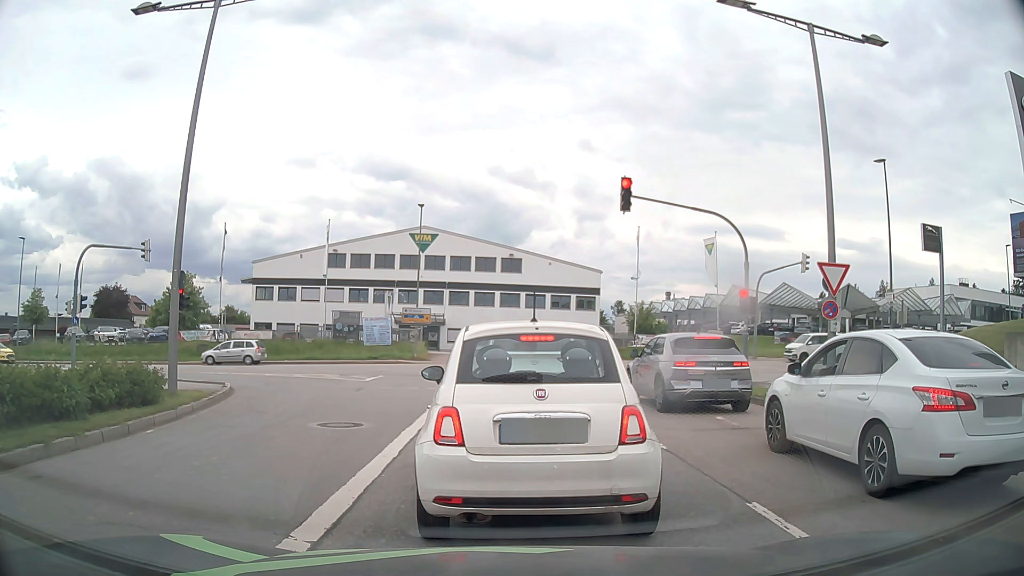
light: Day
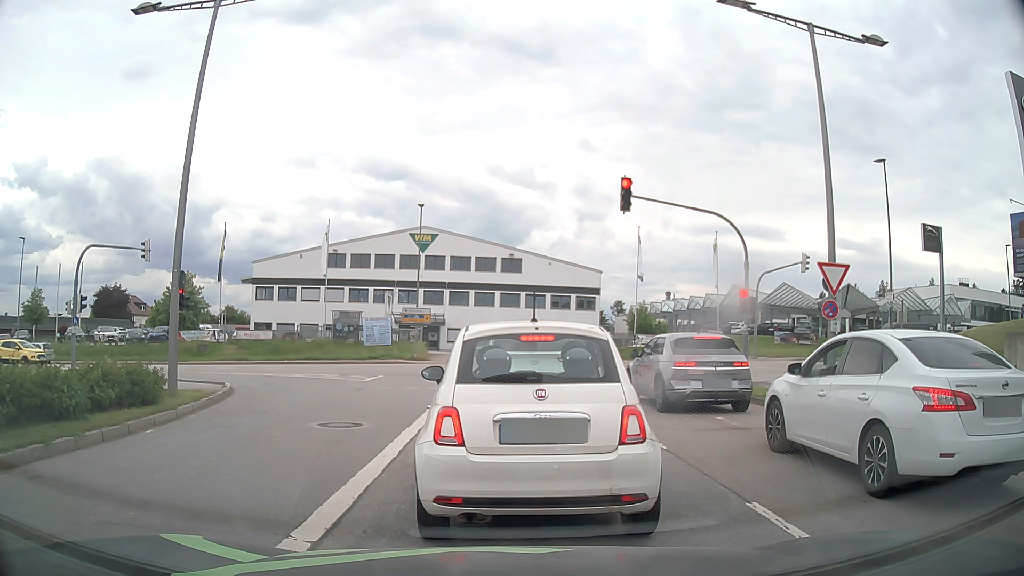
(0.0, 0.0) m; 0°
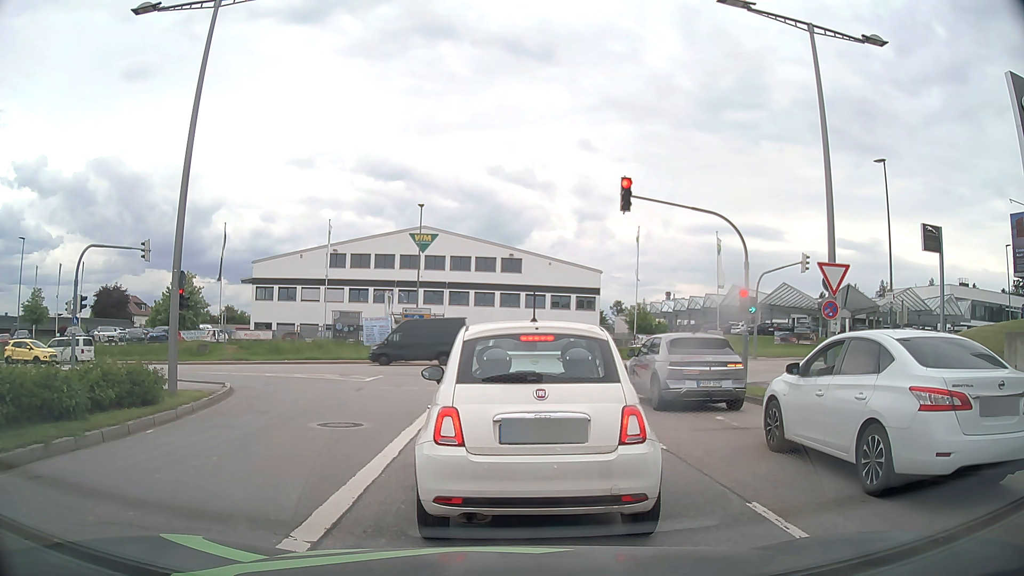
(0.0, 0.0) m; 0°
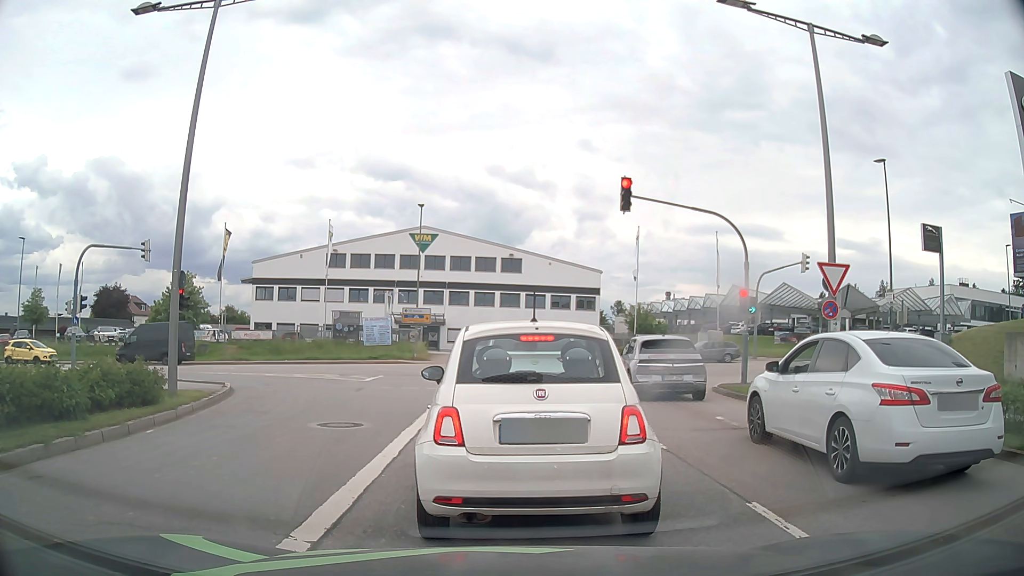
(0.0, 0.0) m; 0°
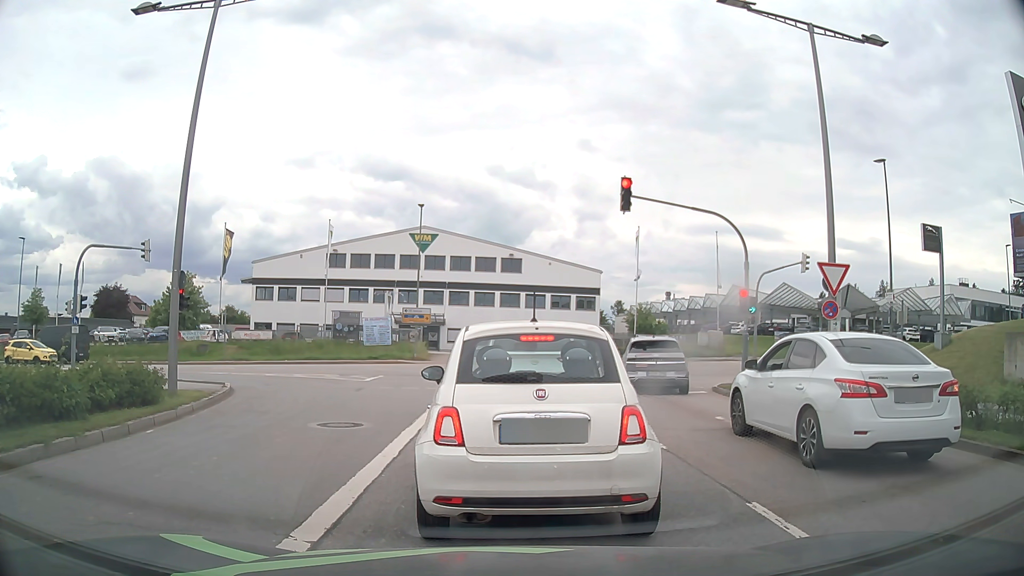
(0.0, 0.0) m; 0°
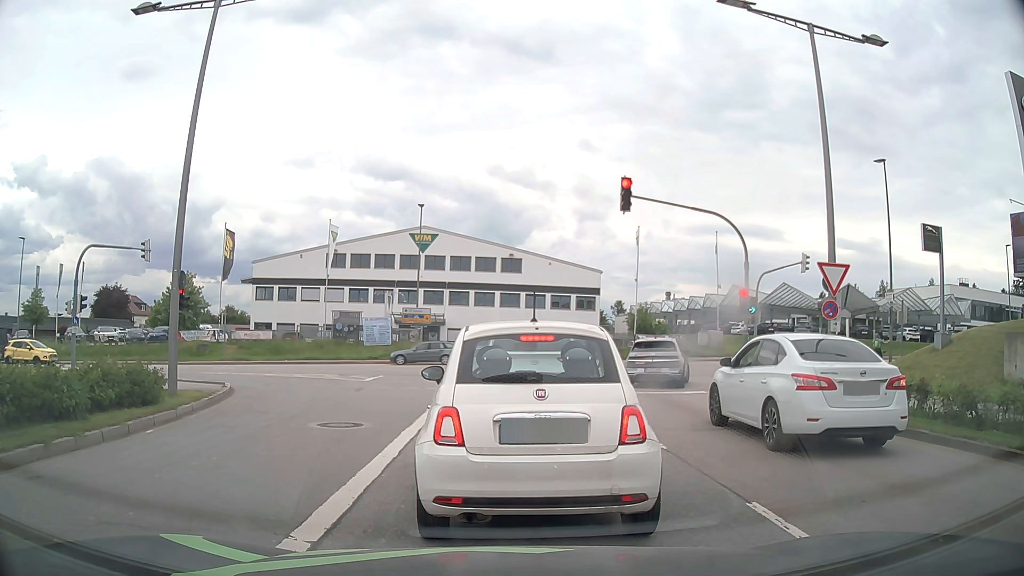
(0.0, 0.0) m; 0°
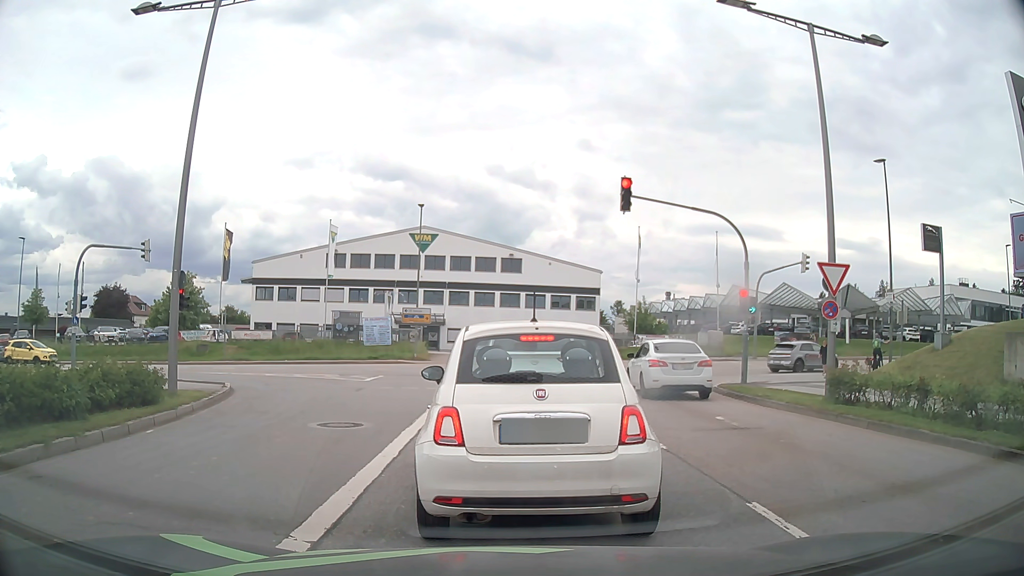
(0.0, 0.0) m; 0°
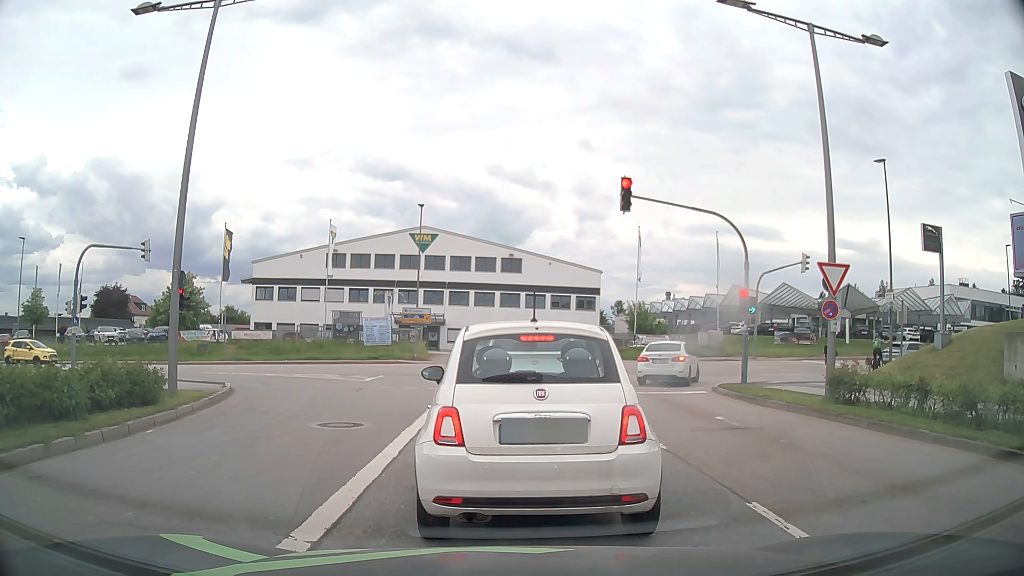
(0.0, 0.0) m; 0°
(0, +10) (0, +20) (-3, +30) (-9, +37) (-18, +41) (-28, +43) (-38, +43) (-48, +42) (-58, +42) (-68, +42) m
